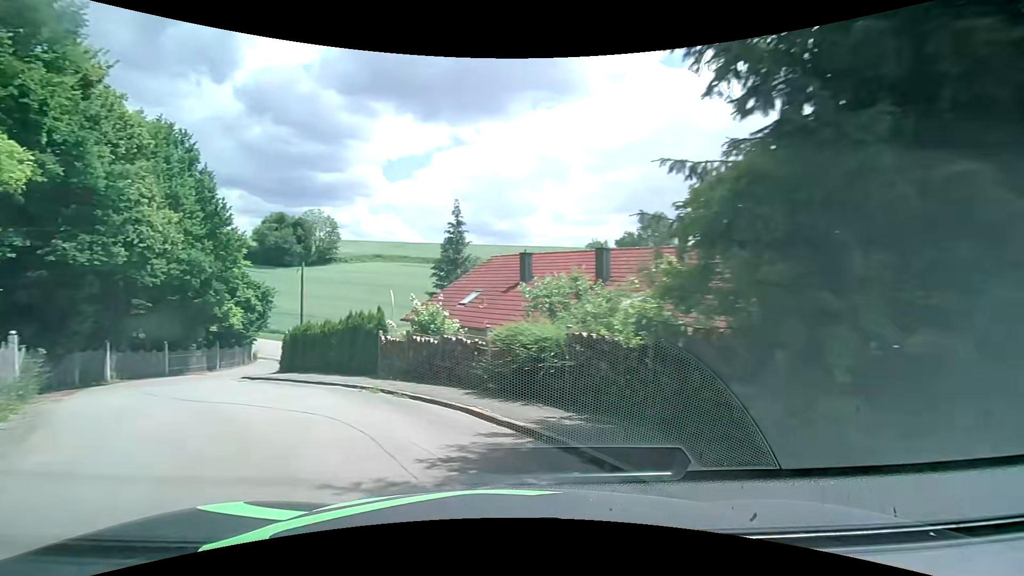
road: residential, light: Day
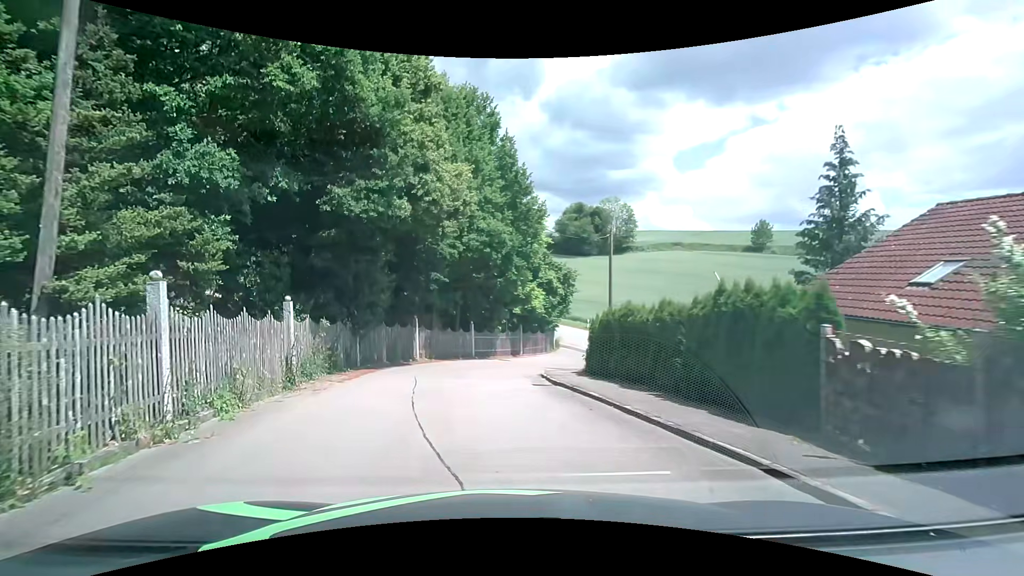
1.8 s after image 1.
(-3.0, +8.6) m; -33°
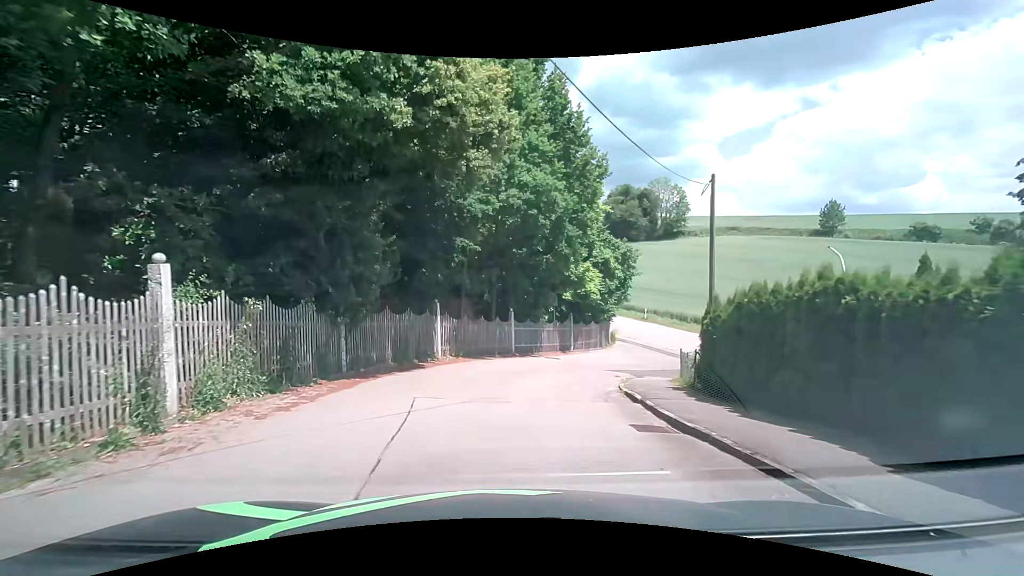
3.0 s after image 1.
(-0.4, +6.8) m; -5°
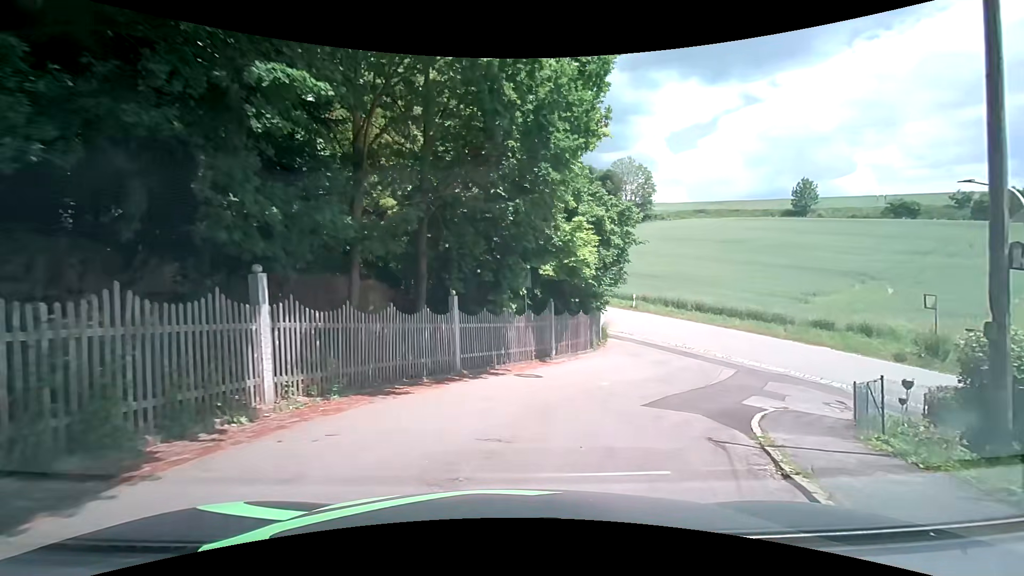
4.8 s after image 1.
(+0.3, +10.9) m; +5°
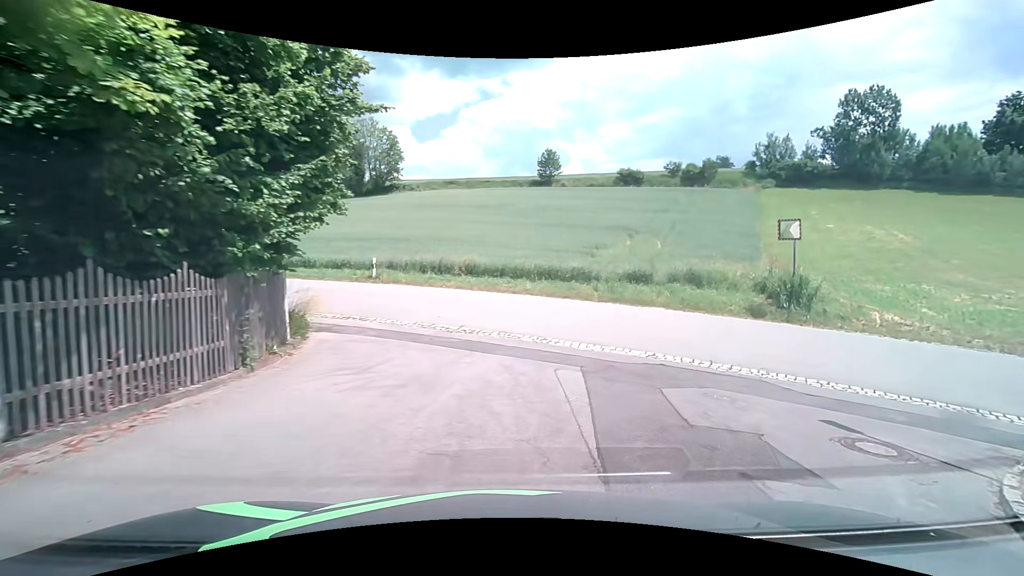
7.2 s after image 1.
(+3.0, +12.8) m; +30°
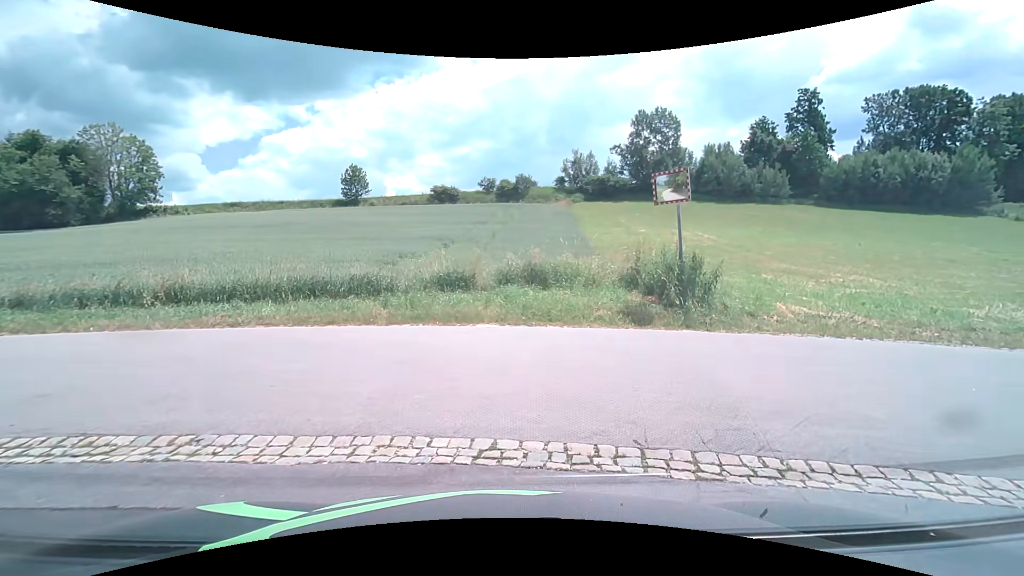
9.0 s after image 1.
(+1.1, +7.5) m; +18°
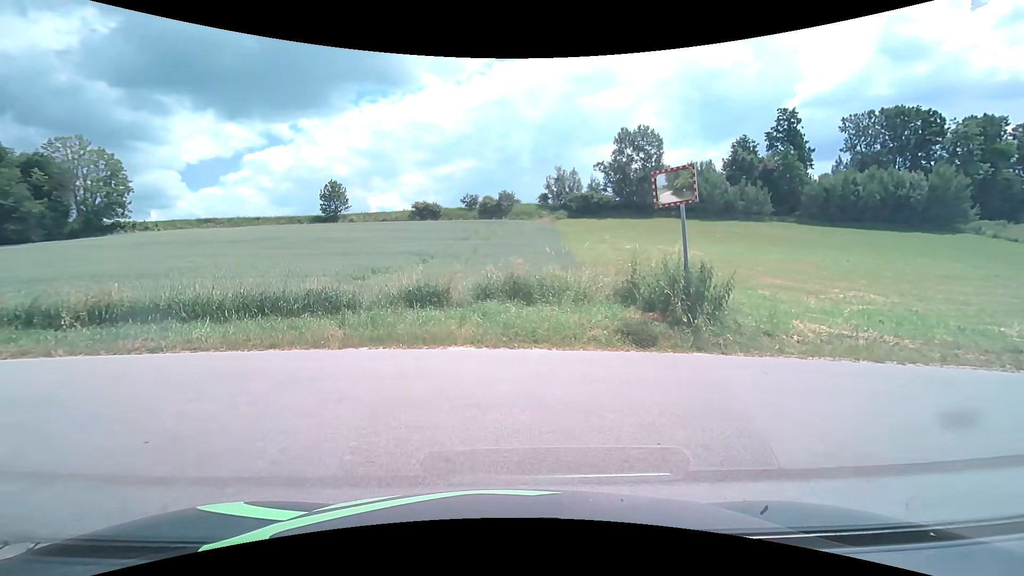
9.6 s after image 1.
(0.0, +1.5) m; +2°
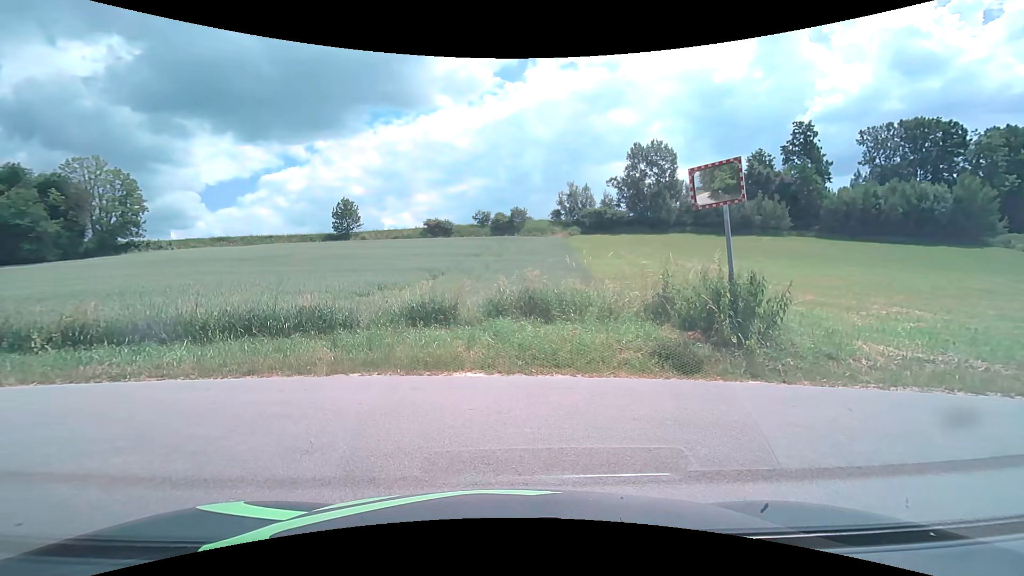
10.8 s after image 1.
(0.0, +1.1) m; 0°
